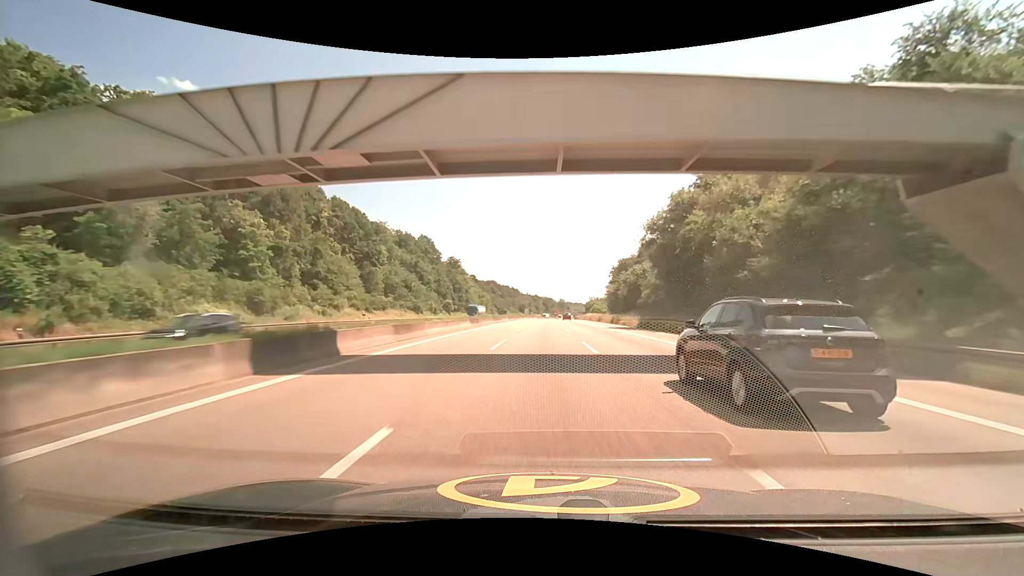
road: motorway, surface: asphalt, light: Day
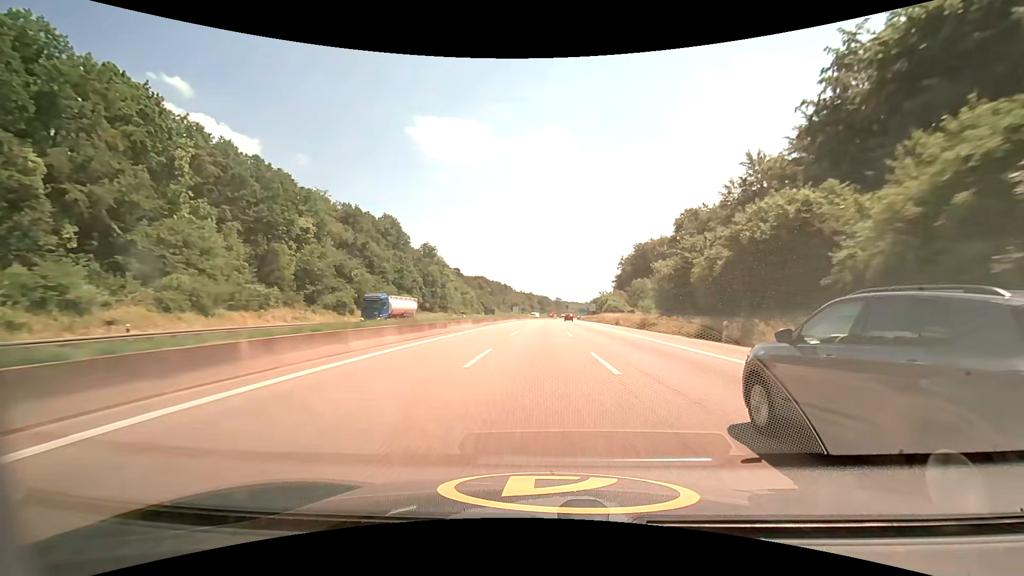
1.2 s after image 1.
(+0.1, +40.9) m; 0°
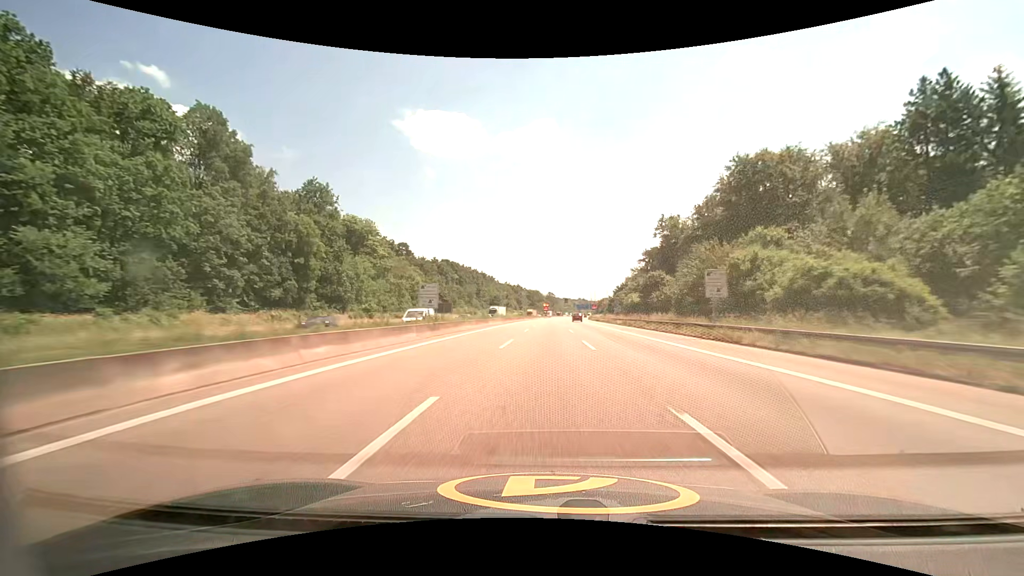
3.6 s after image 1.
(+0.8, +81.5) m; +1°
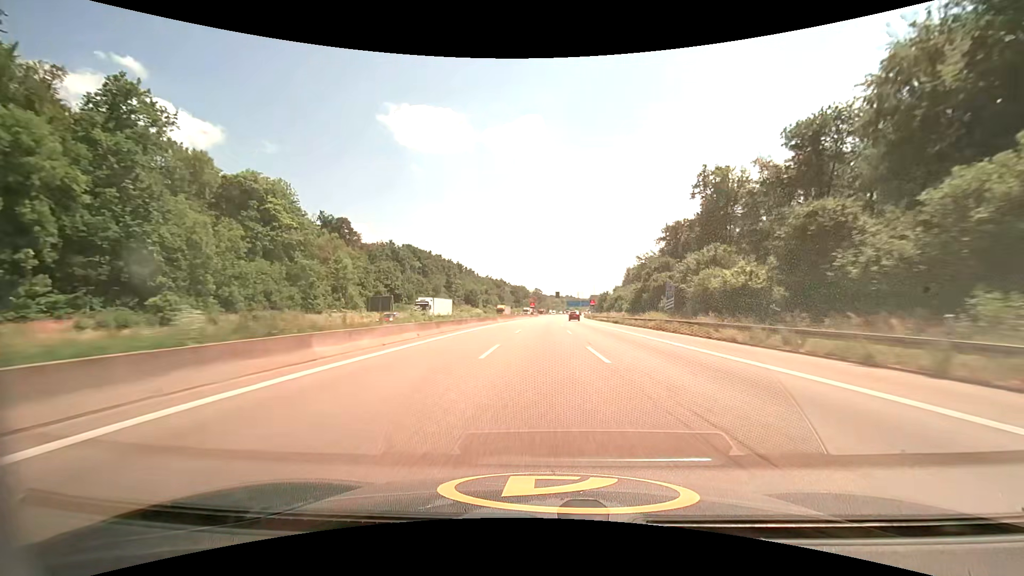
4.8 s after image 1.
(+0.5, +40.7) m; +2°
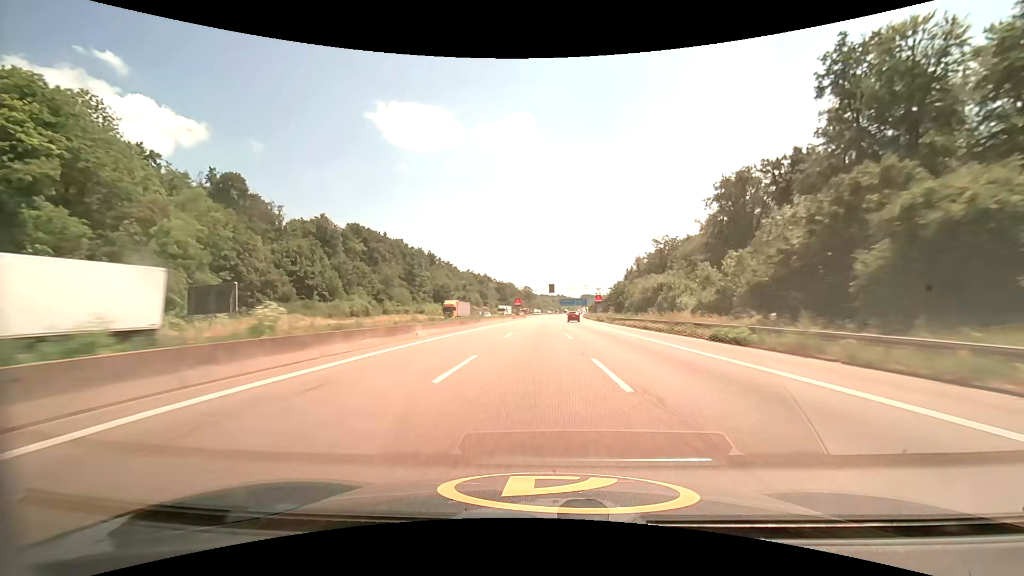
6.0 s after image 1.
(+0.4, +40.7) m; +1°
